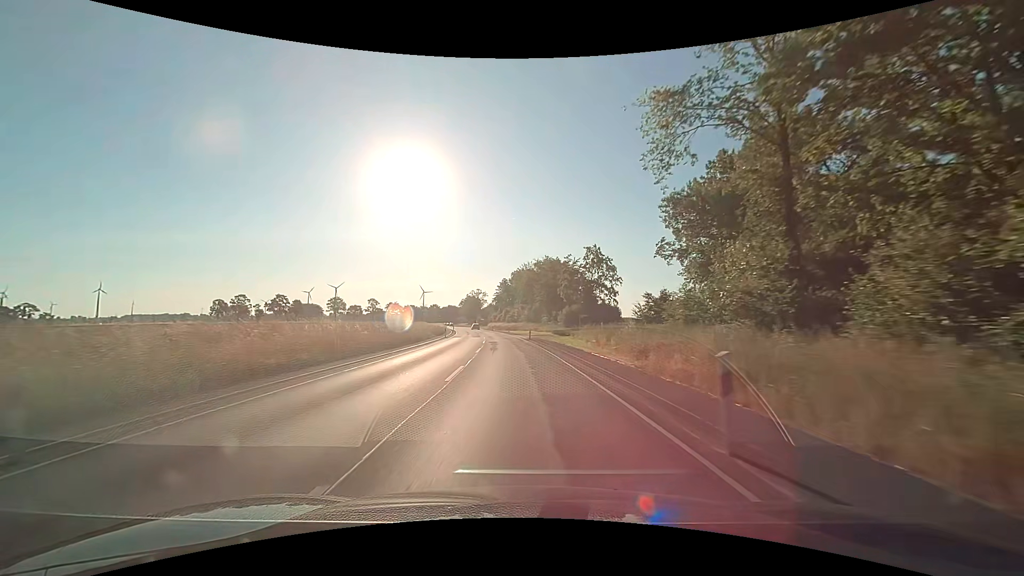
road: secondary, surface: asphalt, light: Day
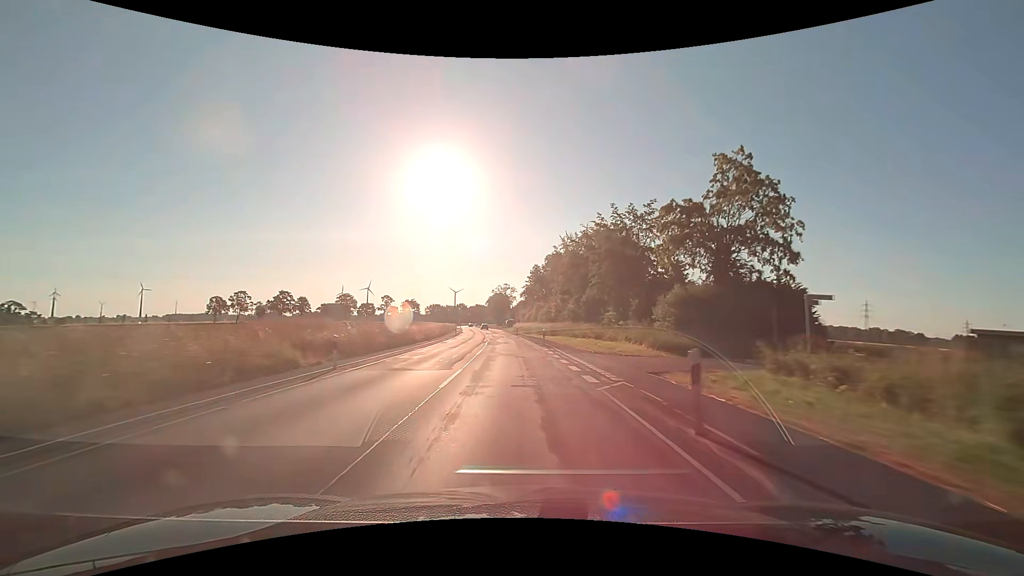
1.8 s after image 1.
(-1.0, +37.5) m; -3°
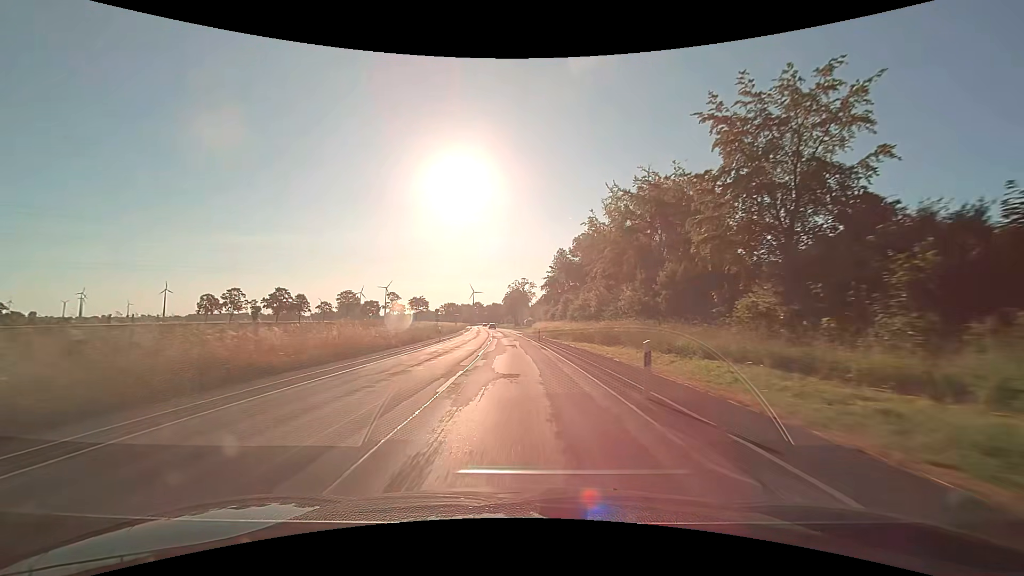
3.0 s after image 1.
(-0.5, +25.0) m; -2°
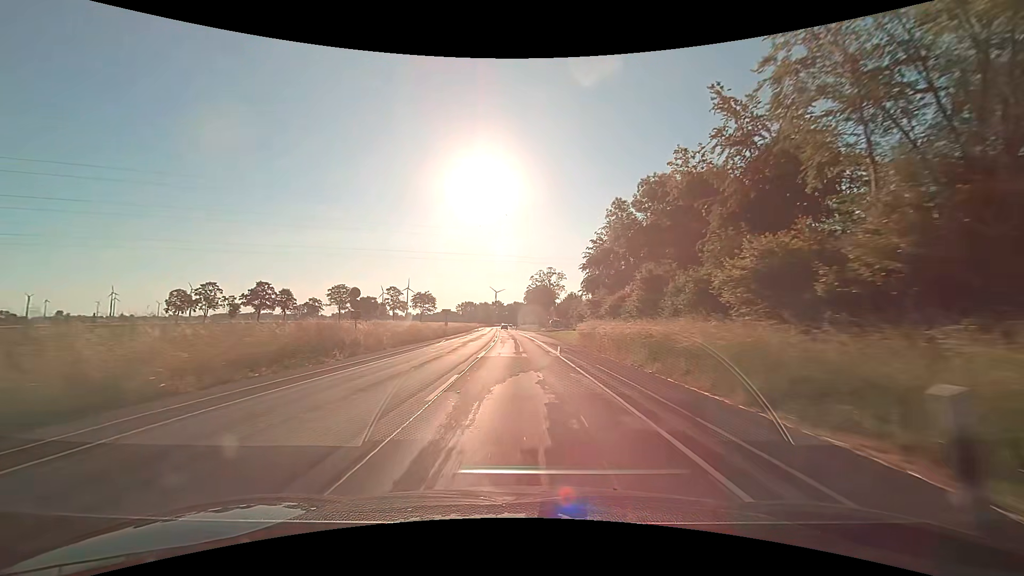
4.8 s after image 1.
(-0.9, +37.6) m; -3°
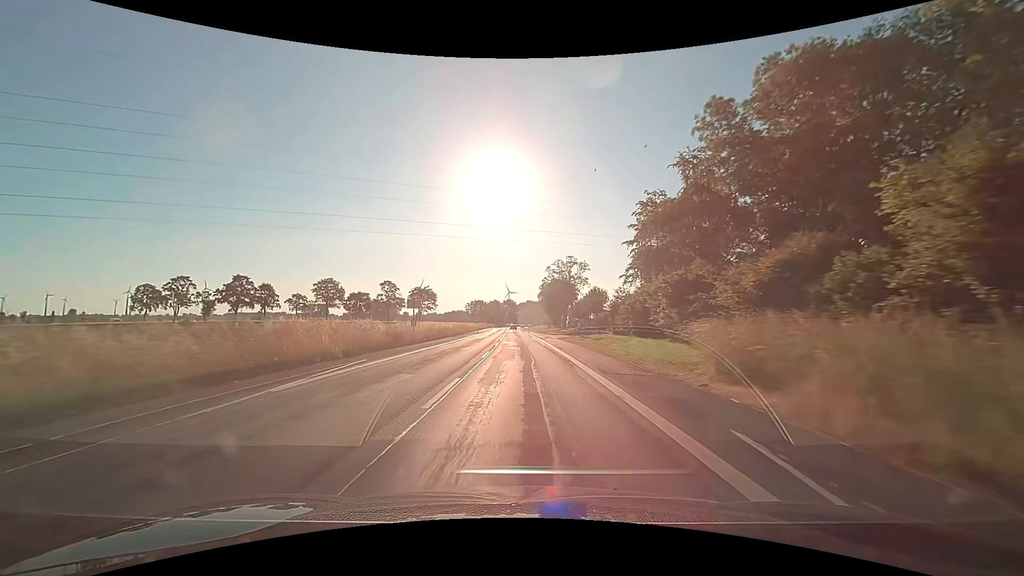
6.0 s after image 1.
(-0.4, +25.1) m; -2°
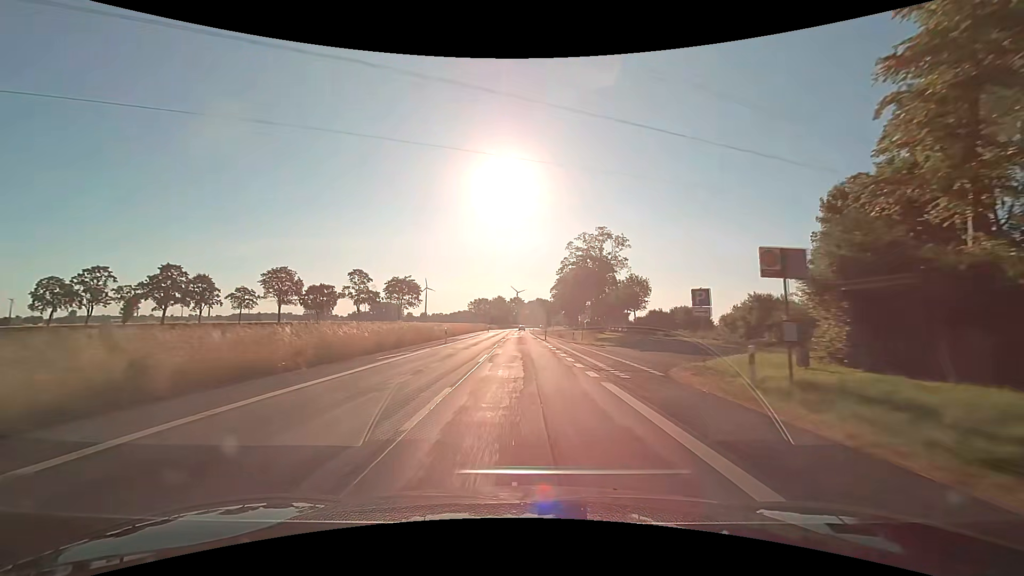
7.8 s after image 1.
(-0.3, +37.6) m; -1°
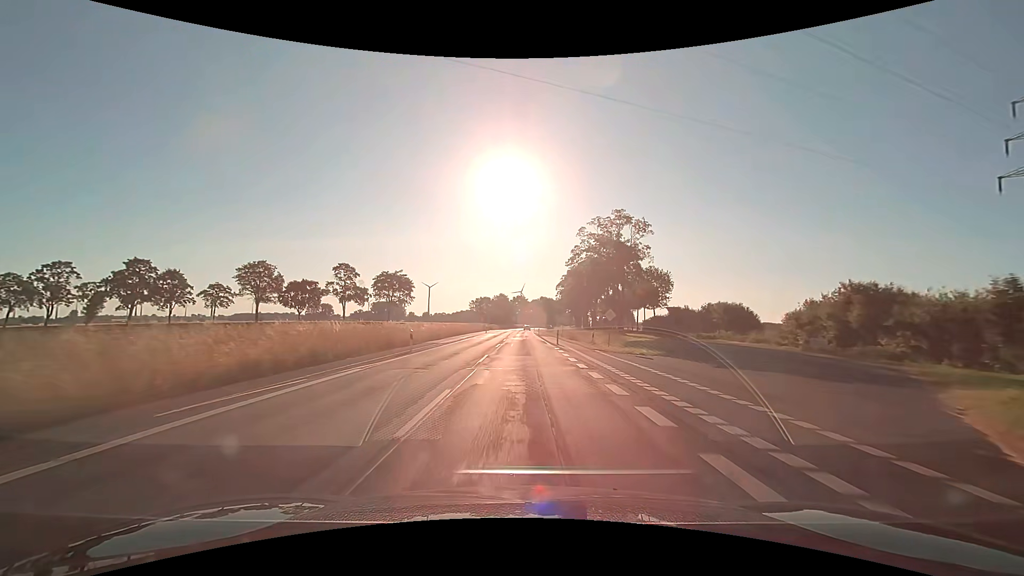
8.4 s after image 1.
(-0.1, +12.5) m; -1°
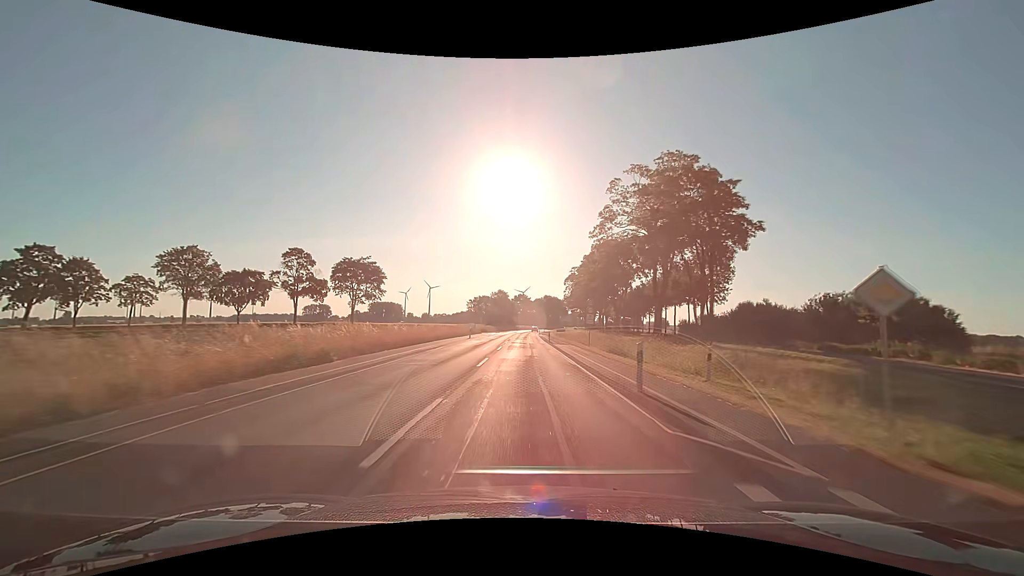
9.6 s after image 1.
(0.0, +25.1) m; 0°
(0, +10) (0, +20) (0, +30) (0, +40) (0, +50) (0, +60) (+1, +70) (+1, +80) (+1, +90) (+1, +100) m
